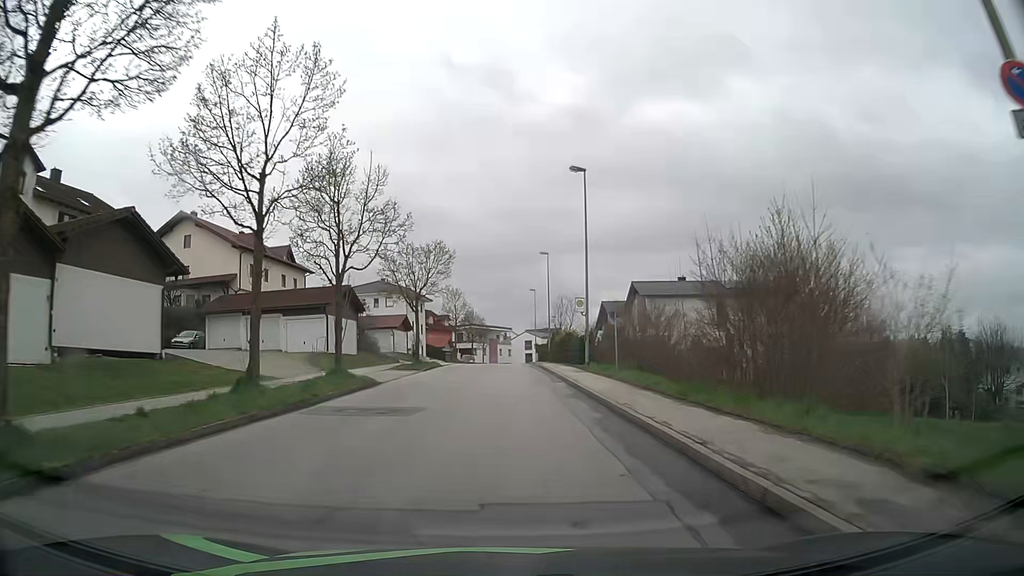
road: residential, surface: asphalt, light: Day
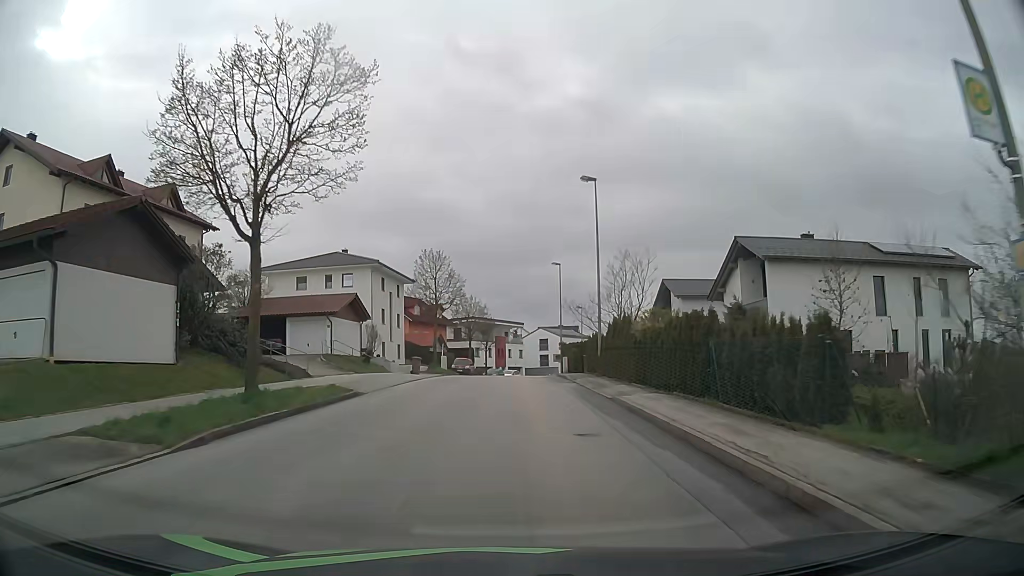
(-0.2, +28.3) m; -1°
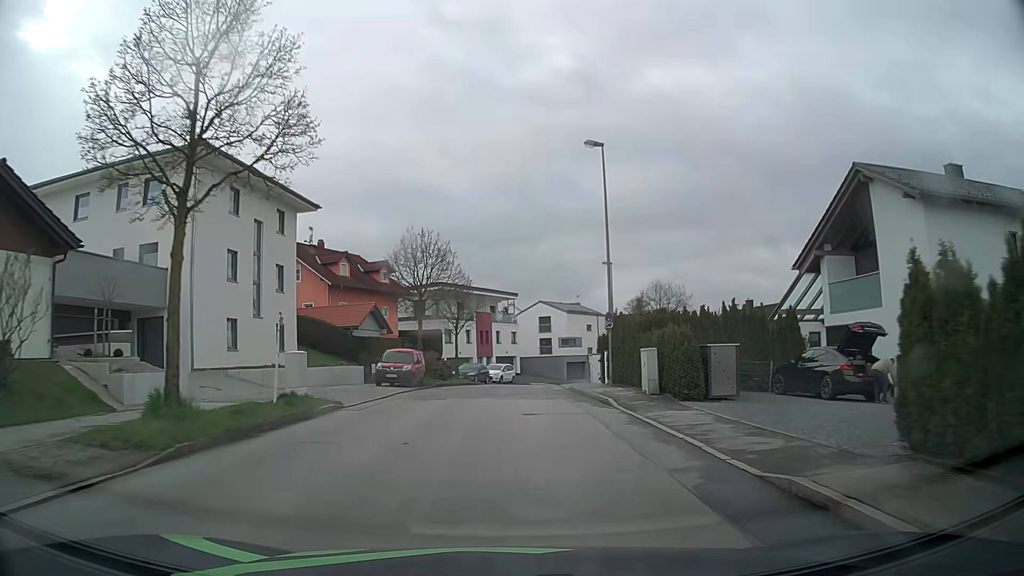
(+0.2, +33.4) m; +1°
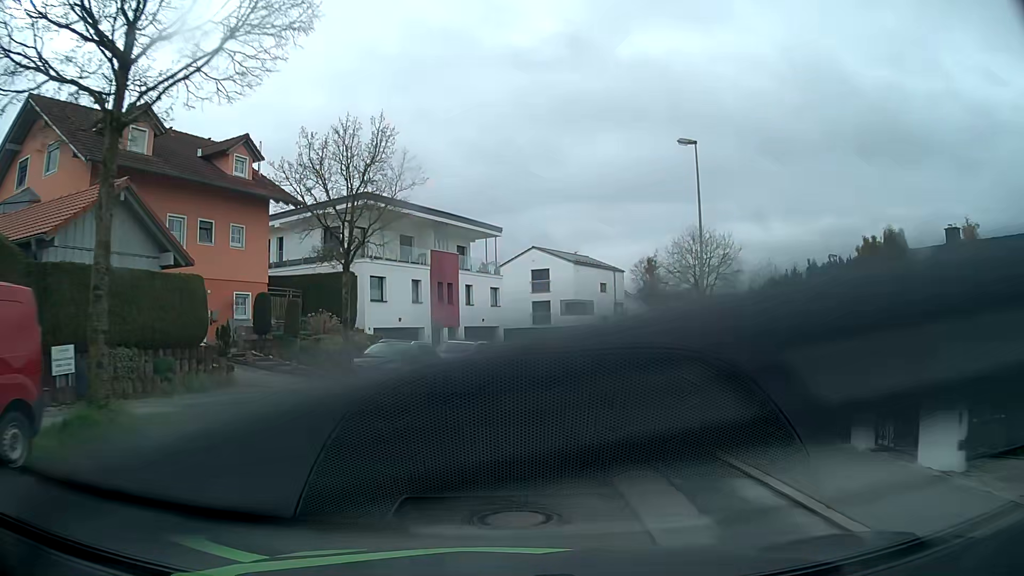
(+0.2, +29.0) m; +2°
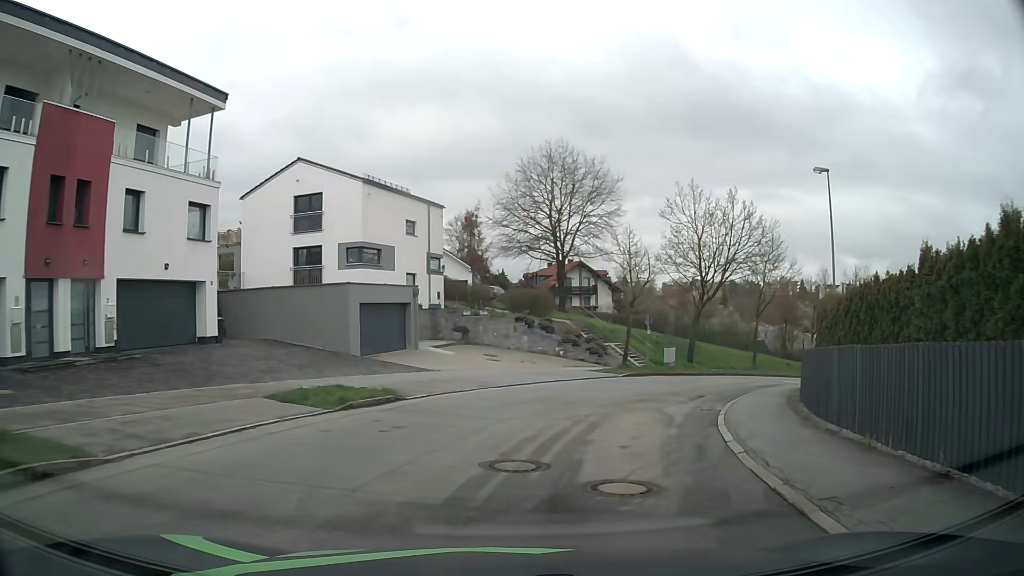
(+2.6, +24.3) m; +17°
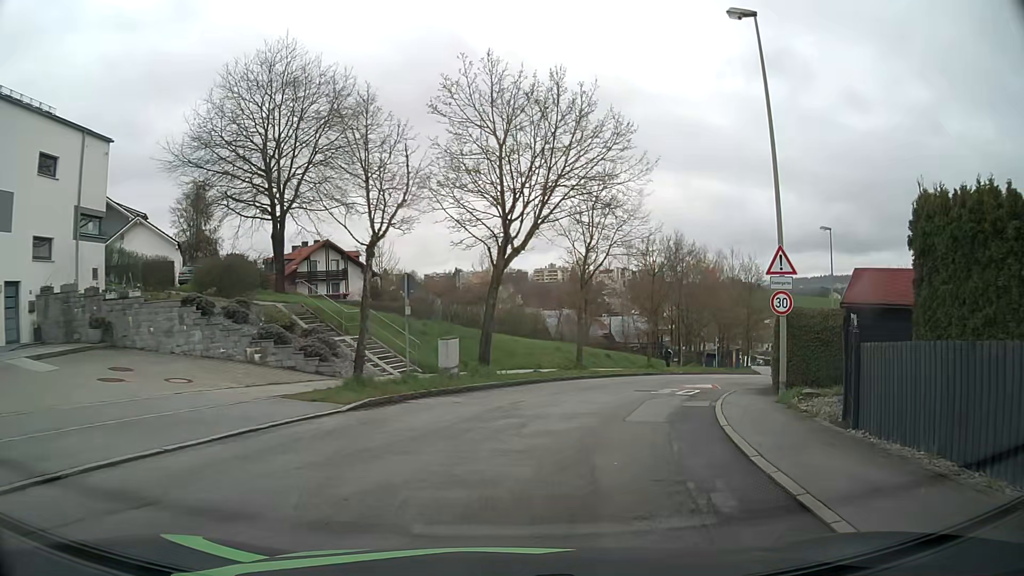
(+2.7, +15.9) m; +19°
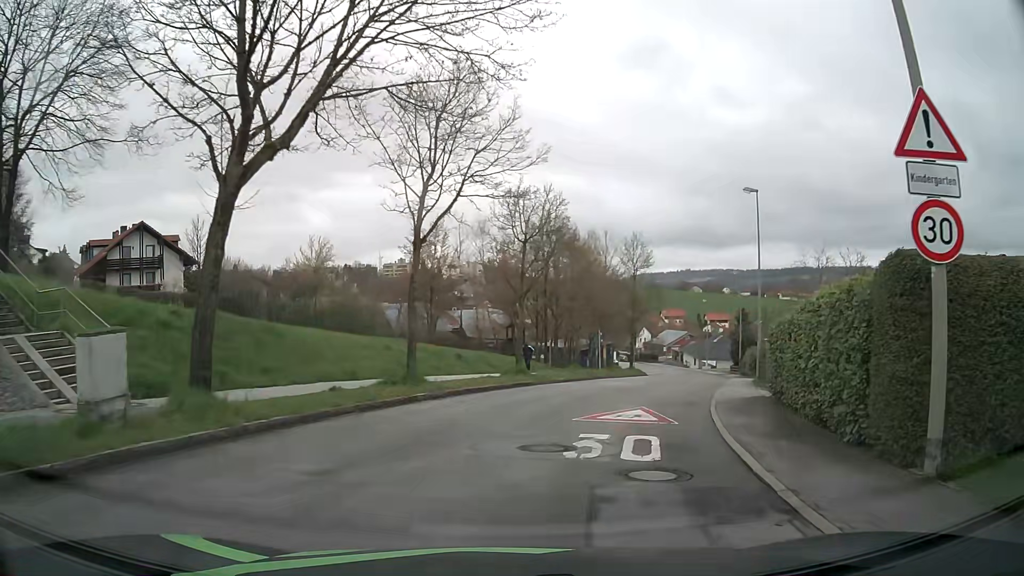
(+1.3, +11.2) m; +13°
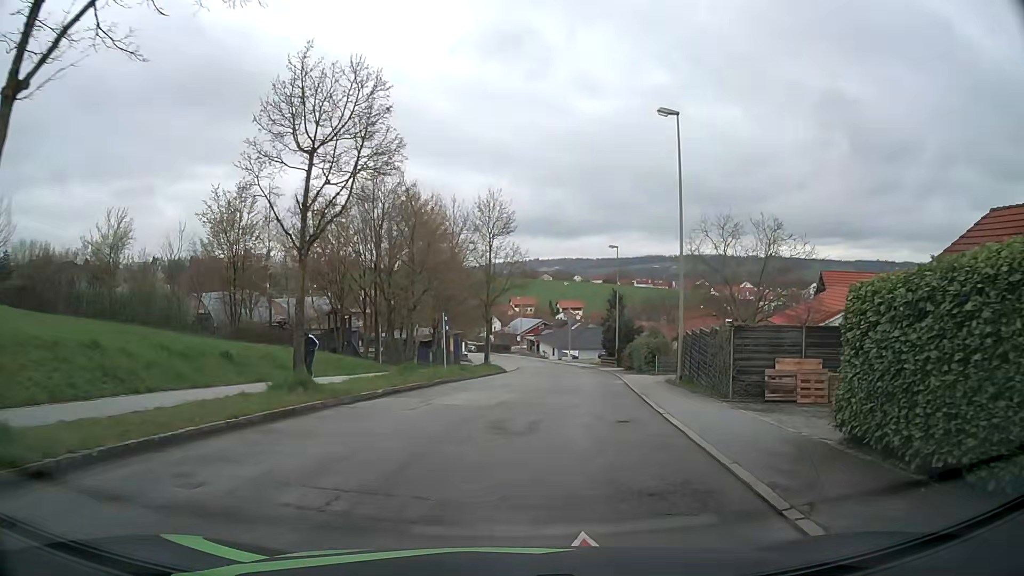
(+1.2, +11.4) m; +12°
(+1, +10) (+2, +20) (+4, +30) (+5, +40) (+6, +50) (+7, +60) (+7, +70) (+7, +80) (+6, +90) (+5, +99) m
